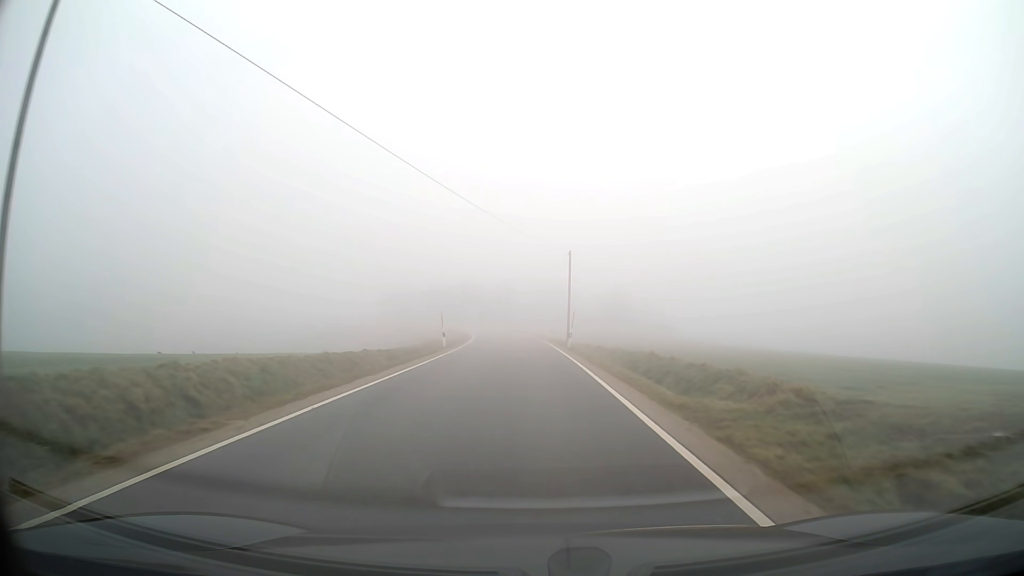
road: tertiary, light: Day
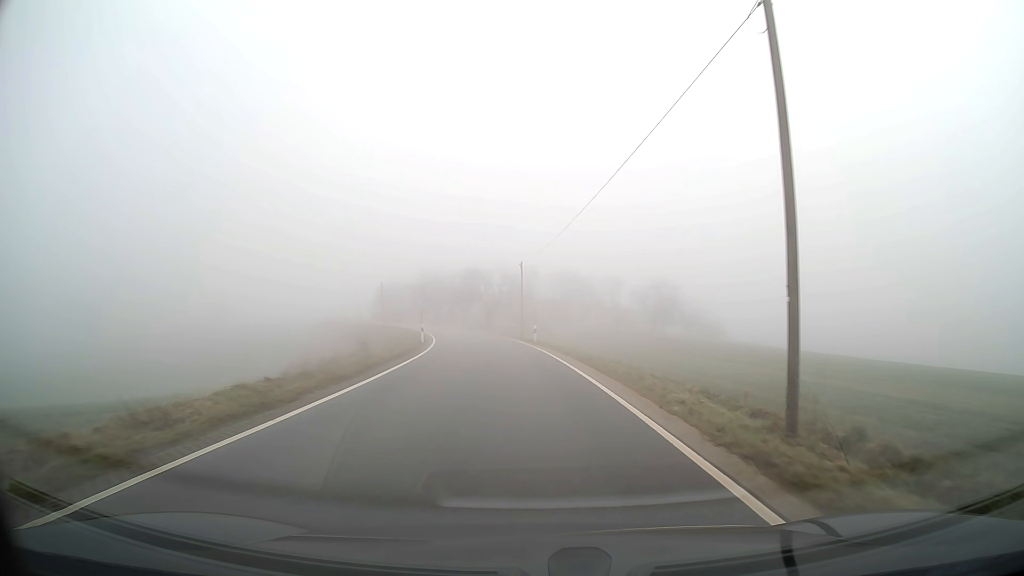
(-0.6, +38.6) m; -2°
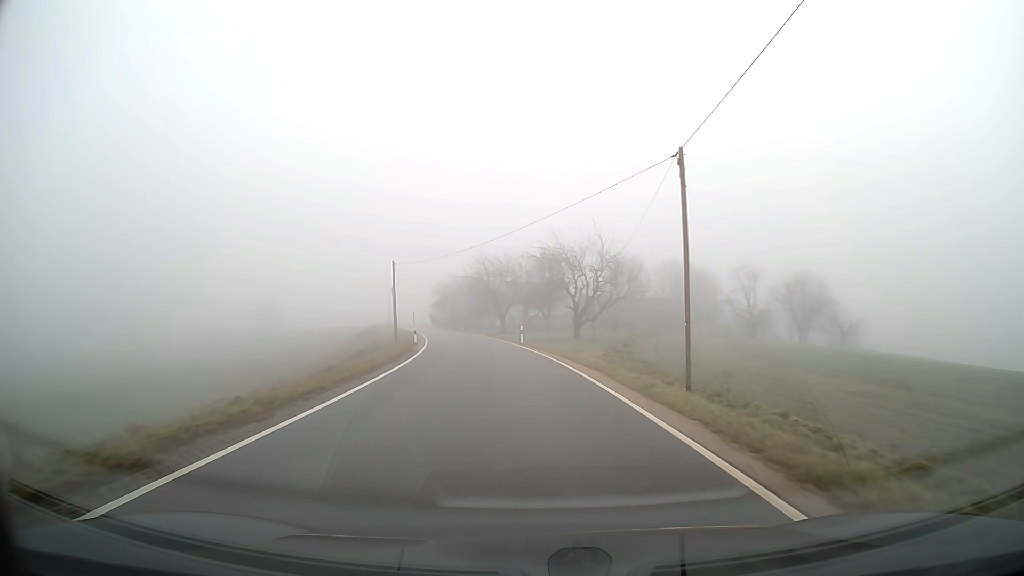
(-2.6, +38.8) m; -8°
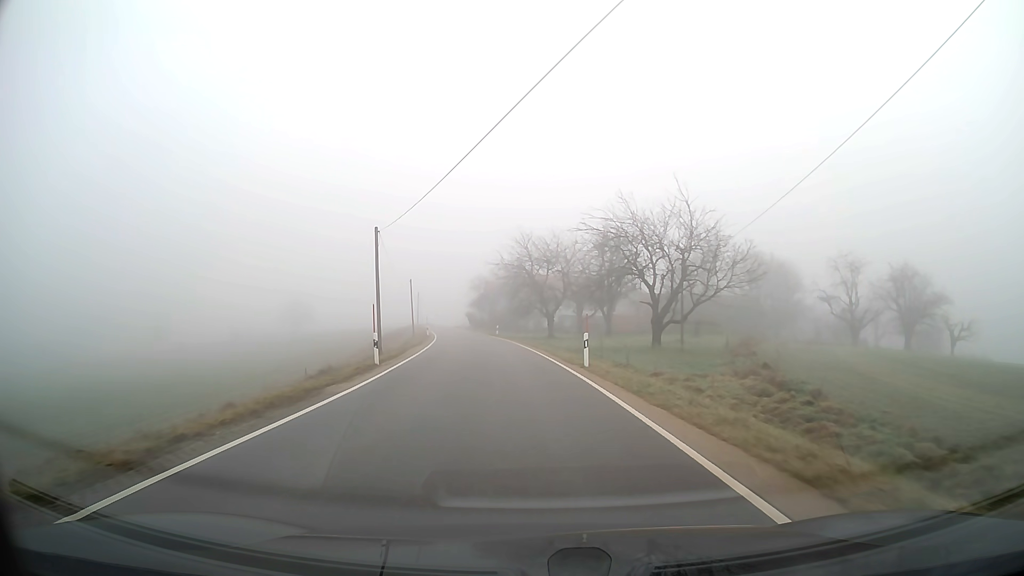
(-0.7, +19.9) m; -4°
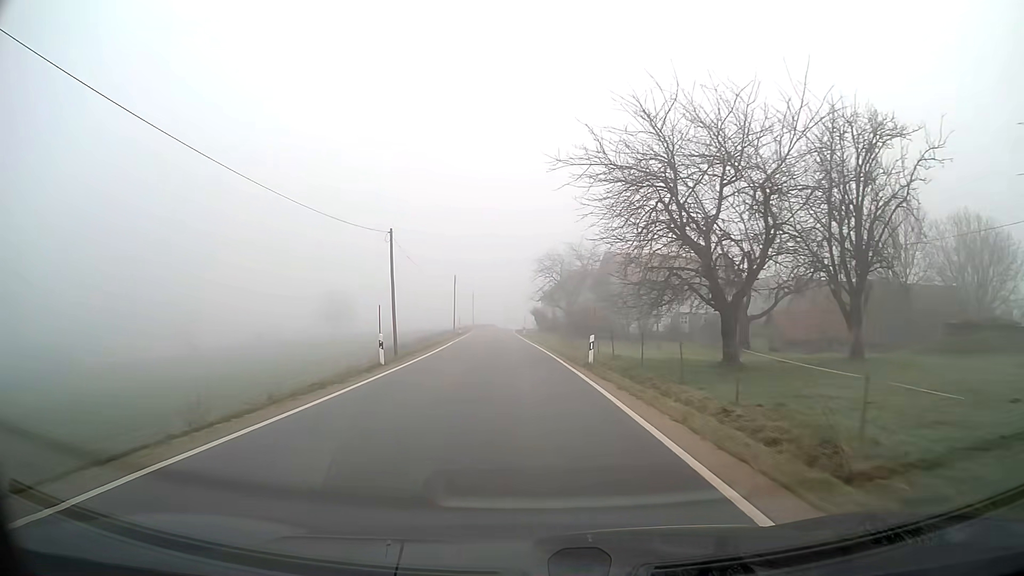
(-2.4, +41.3) m; -6°
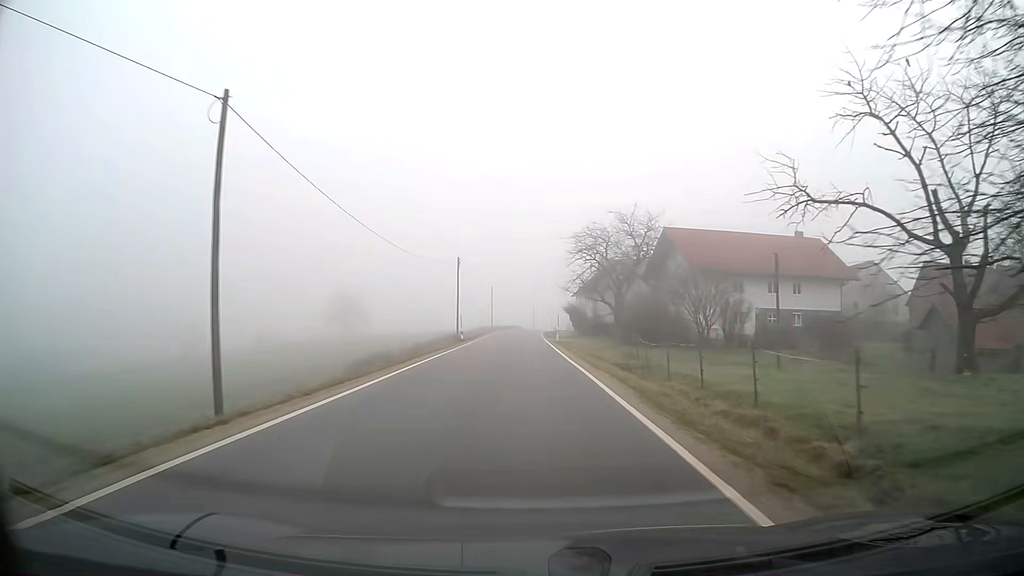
(-0.5, +21.6) m; -2°
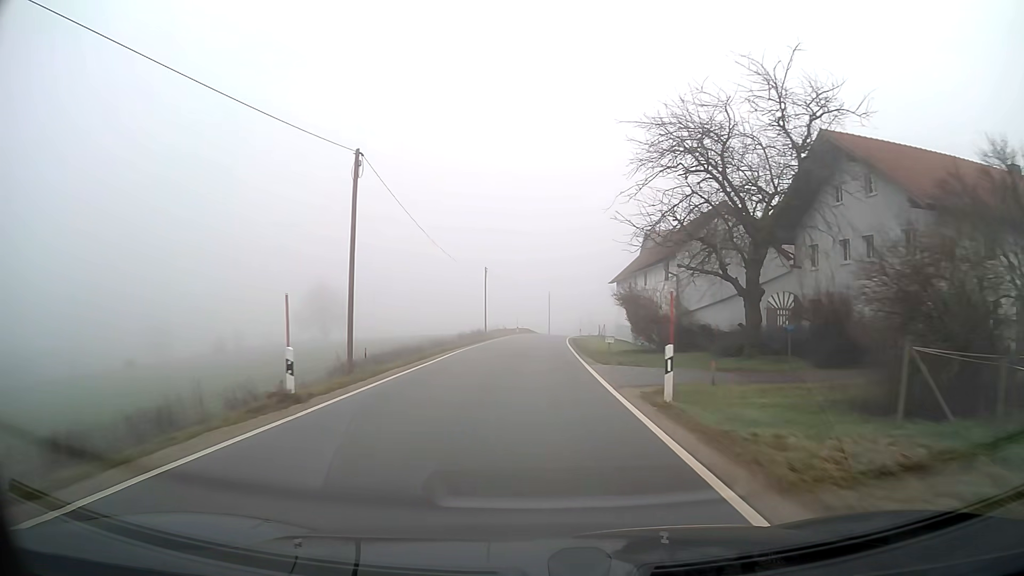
(-0.2, +33.5) m; 0°
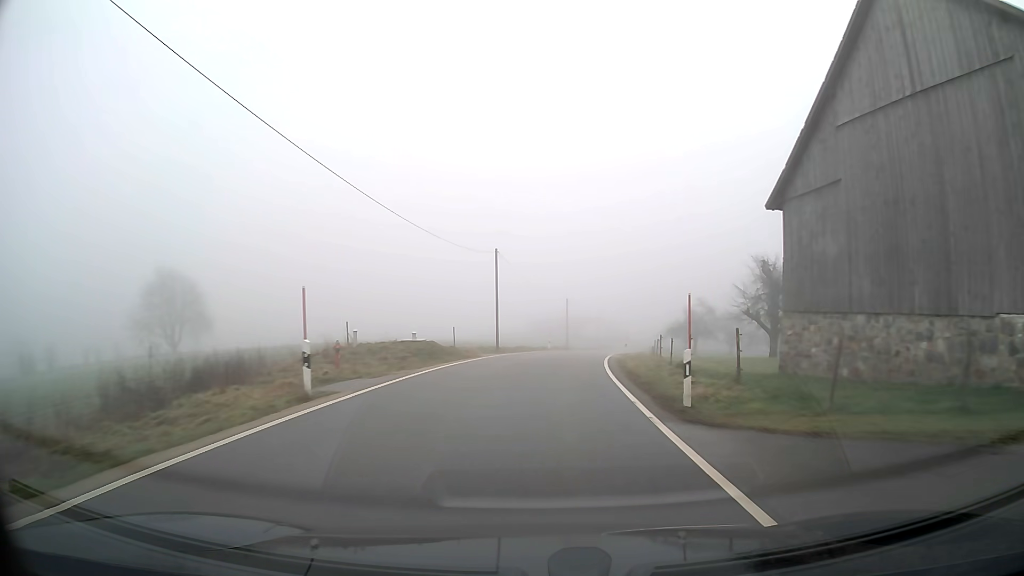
(+1.8, +56.5) m; +5°
